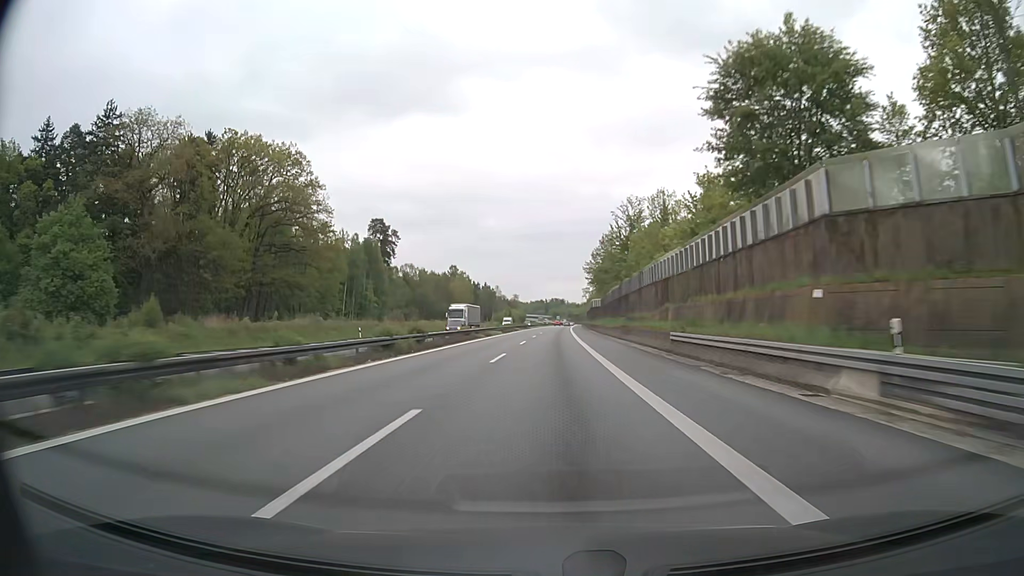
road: motorway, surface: asphalt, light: Day
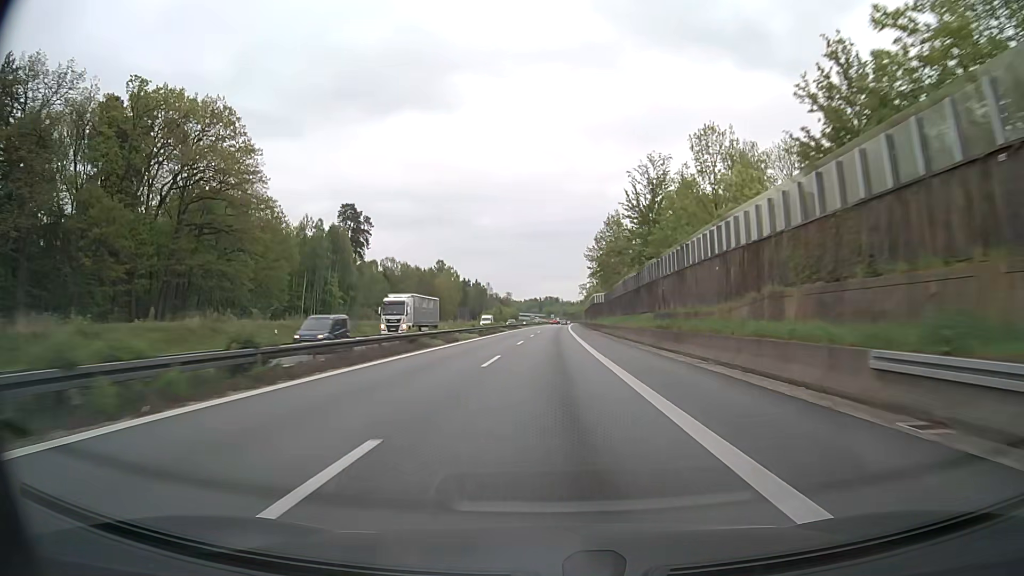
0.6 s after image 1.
(+0.1, +20.6) m; 0°
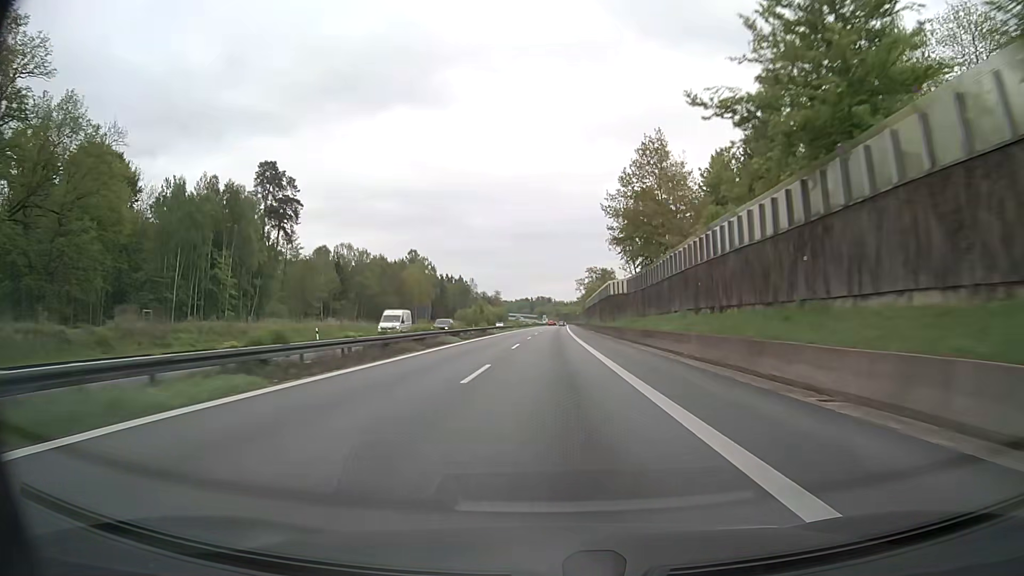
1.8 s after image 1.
(+0.4, +41.2) m; +1°
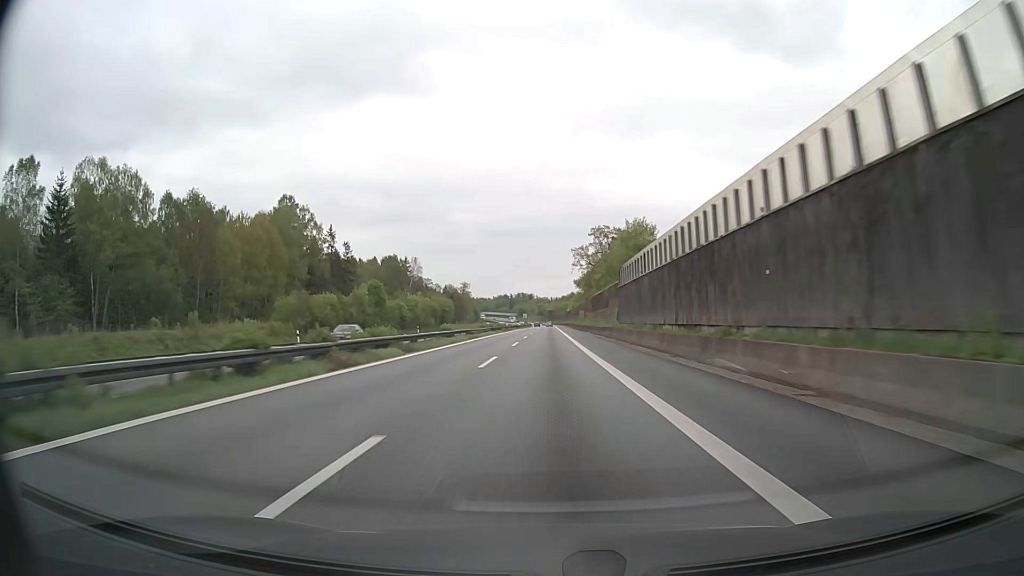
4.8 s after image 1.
(+1.4, +103.2) m; +2°
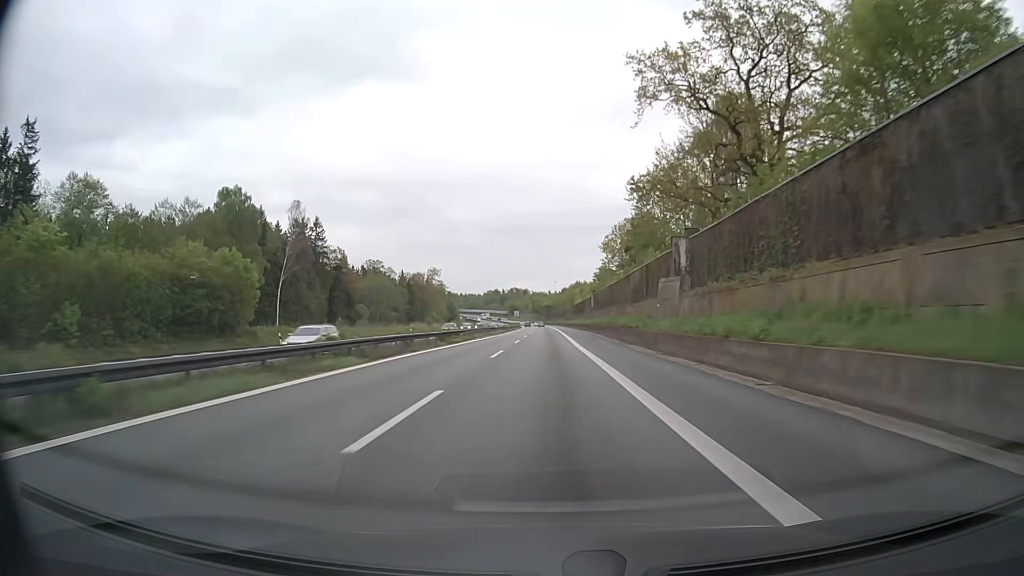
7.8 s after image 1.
(+0.2, +103.3) m; 0°
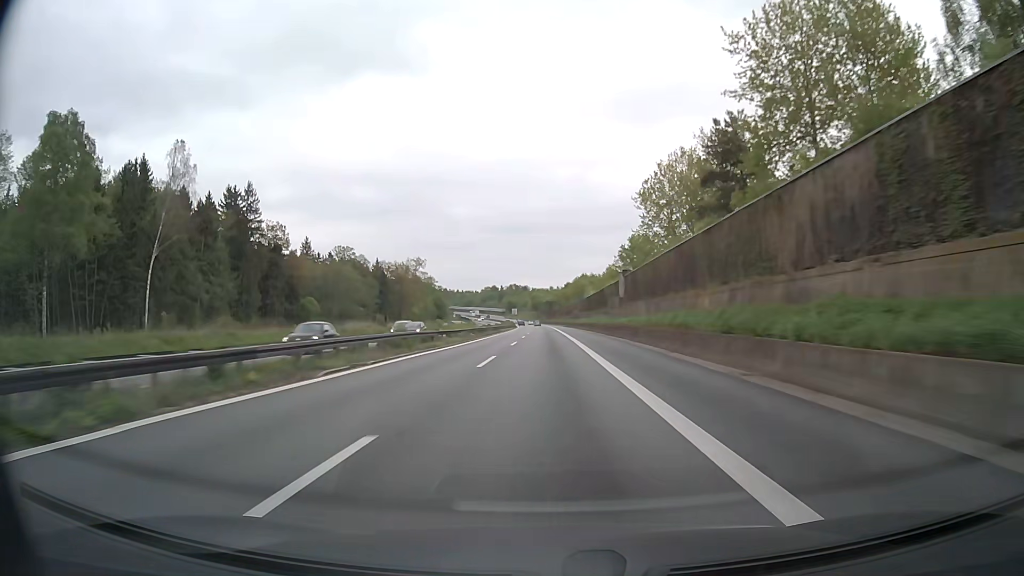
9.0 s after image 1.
(0.0, +41.3) m; 0°
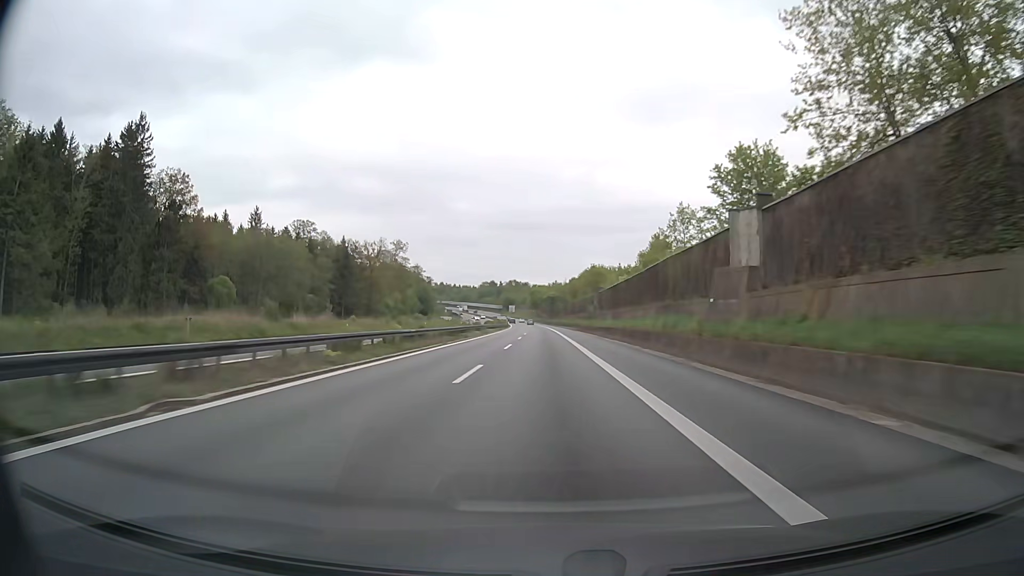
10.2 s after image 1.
(0.0, +41.3) m; 0°
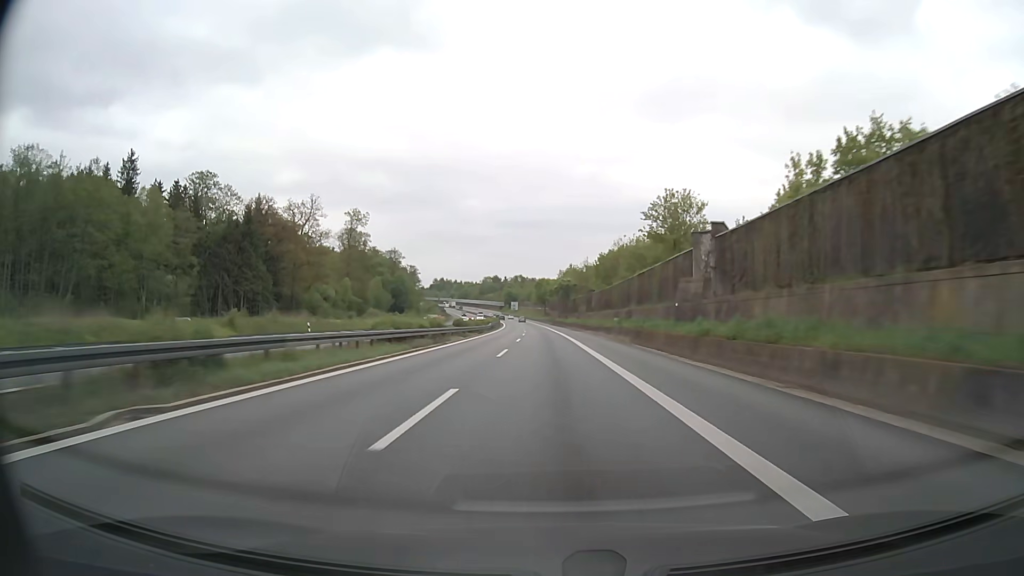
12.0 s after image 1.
(-0.5, +62.0) m; -1°
(0, +10) (0, +20) (0, +30) (0, +40) (0, +50) (0, +60) (0, +70) (-1, +80) (-1, +90) (-1, +100) m
